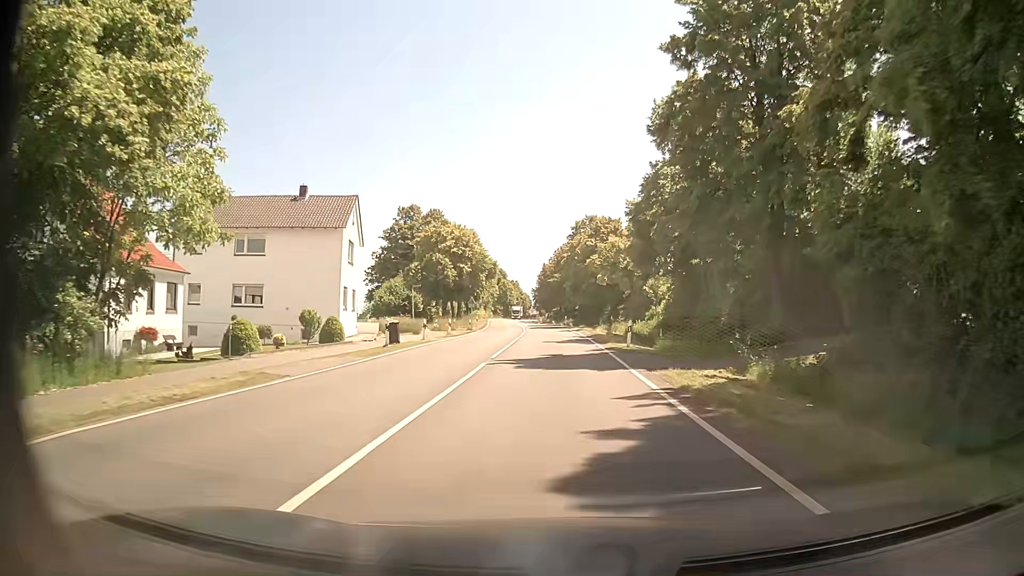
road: primary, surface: asphalt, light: Day
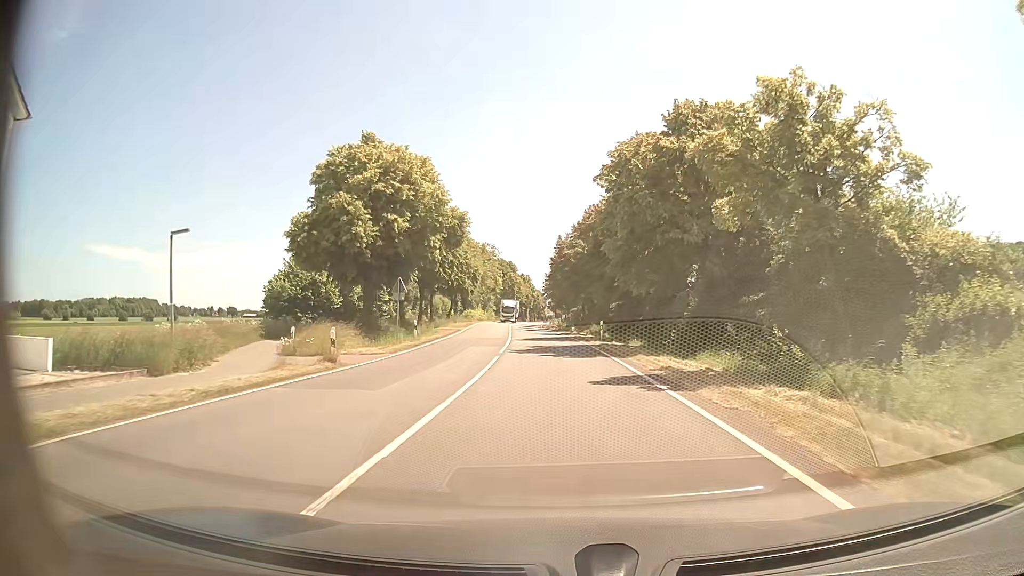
(-0.7, +38.2) m; -2°
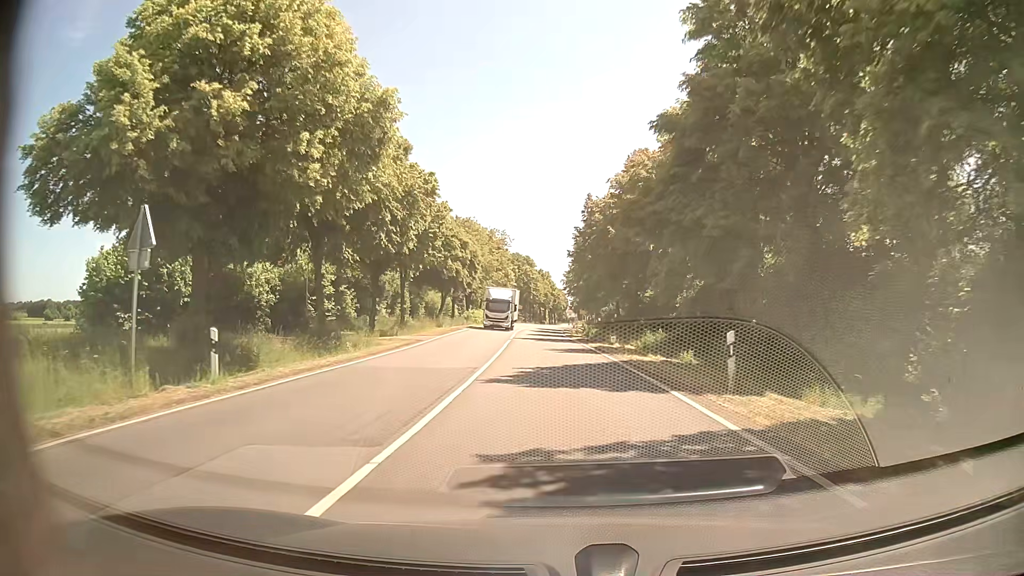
(-0.1, +22.9) m; -1°
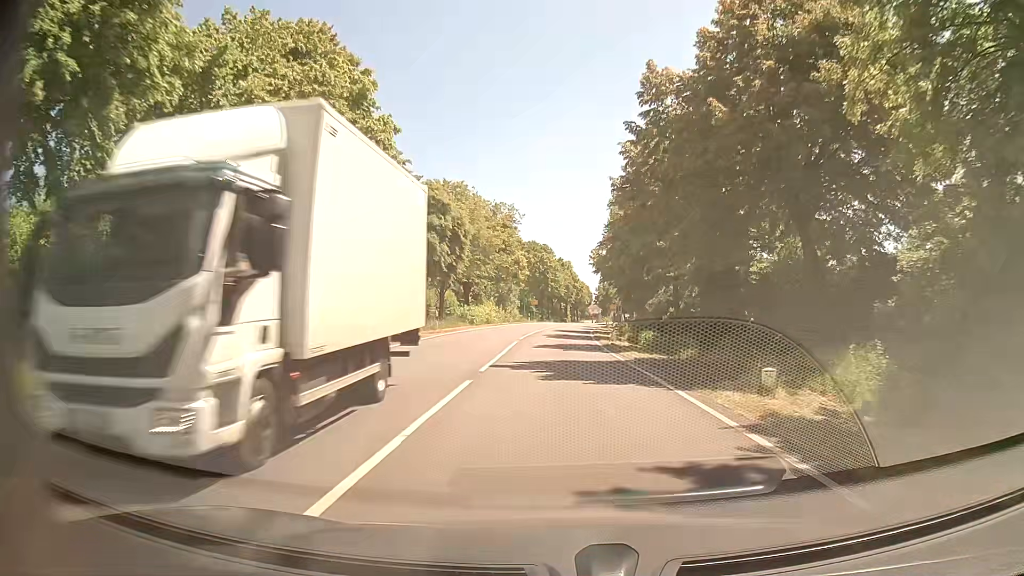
(-0.2, +22.9) m; -2°
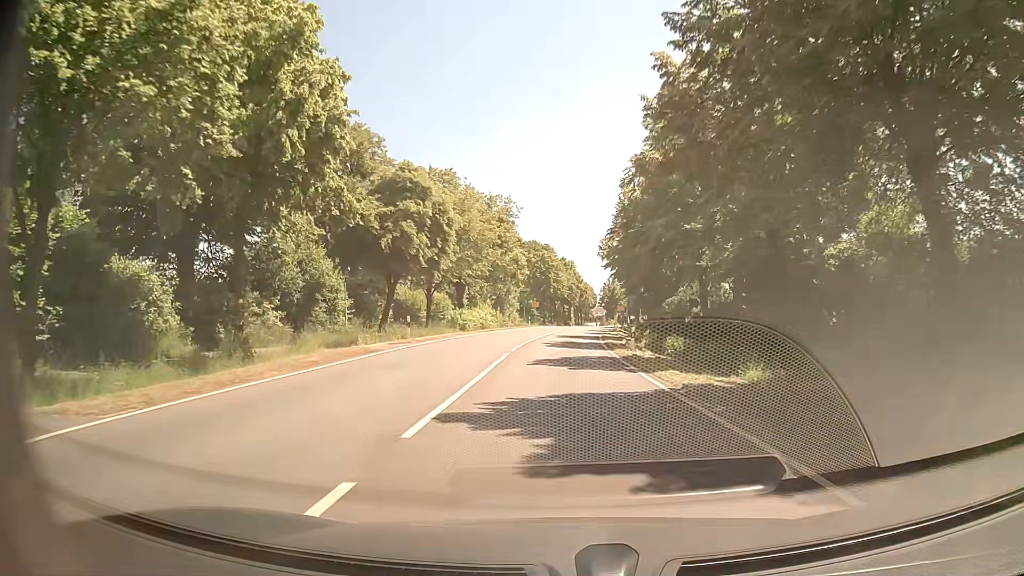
(0.0, +7.7) m; 0°
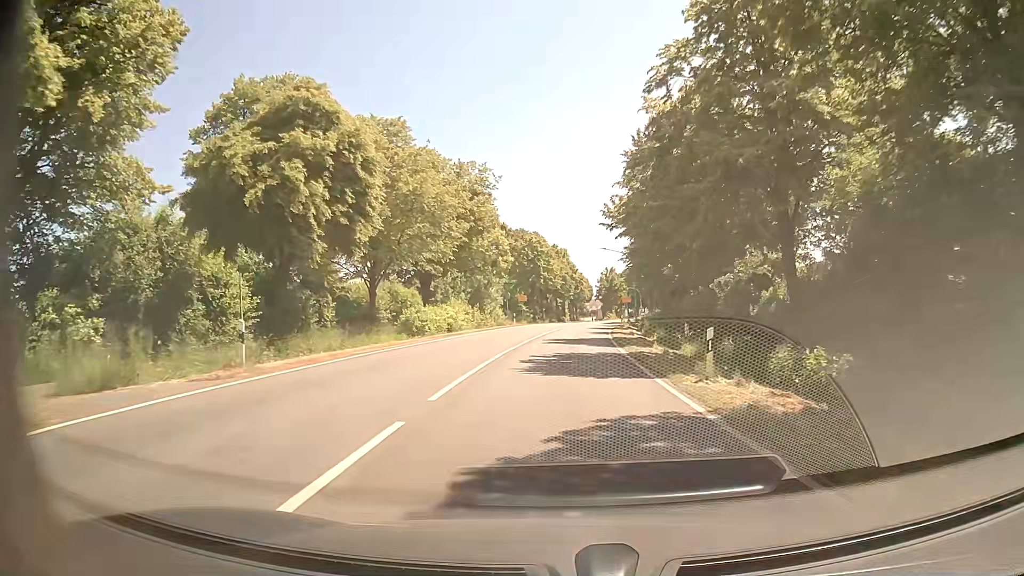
(0.0, +15.3) m; +1°
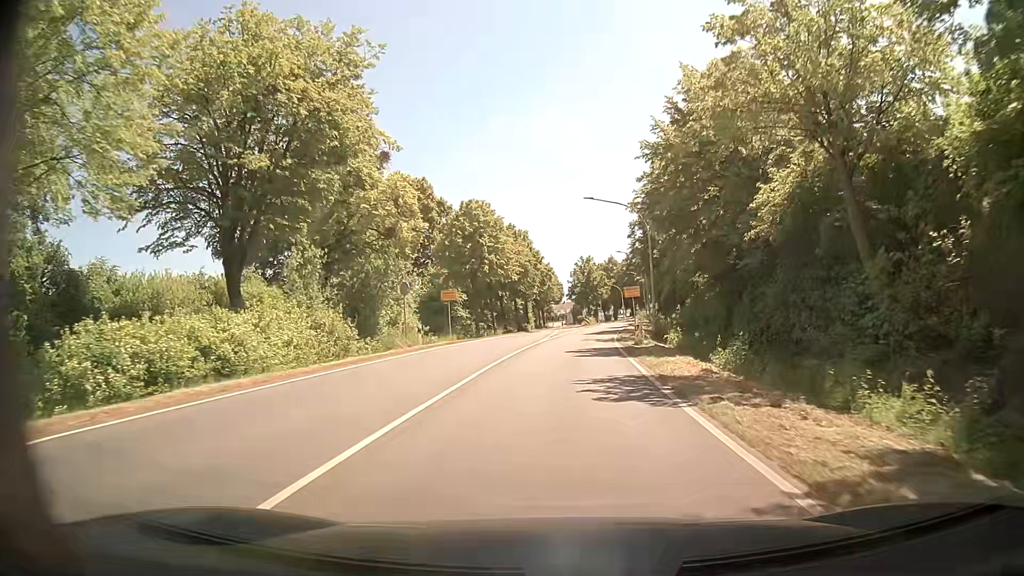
(+0.3, +30.6) m; +1°
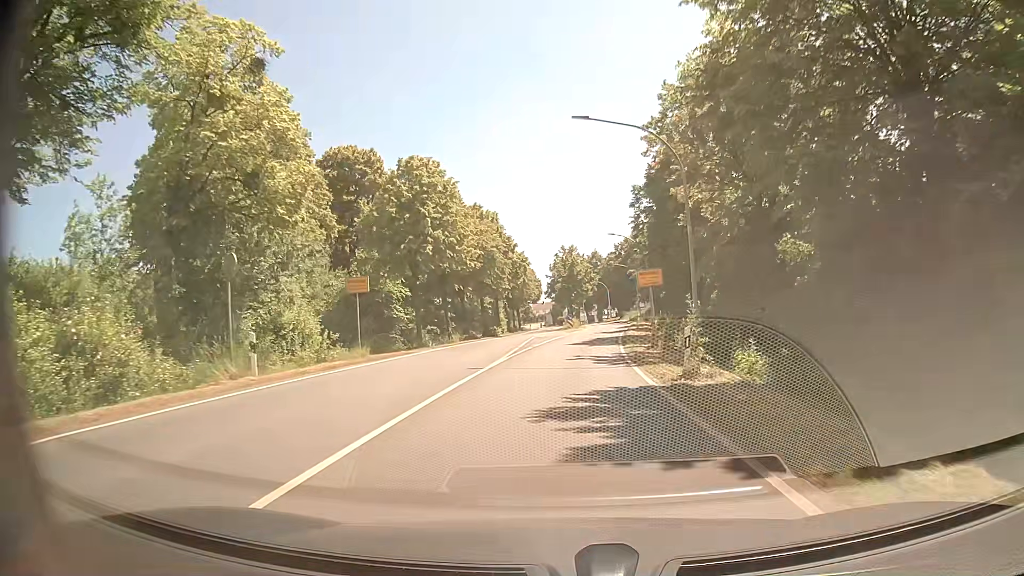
(+0.4, +15.3) m; +3°
(0, +10) (0, +20) (+1, +30) (+1, +40) (+2, +50) (+3, +60) (+4, +70) (+5, +80) (+5, +90) (+5, +100) m
